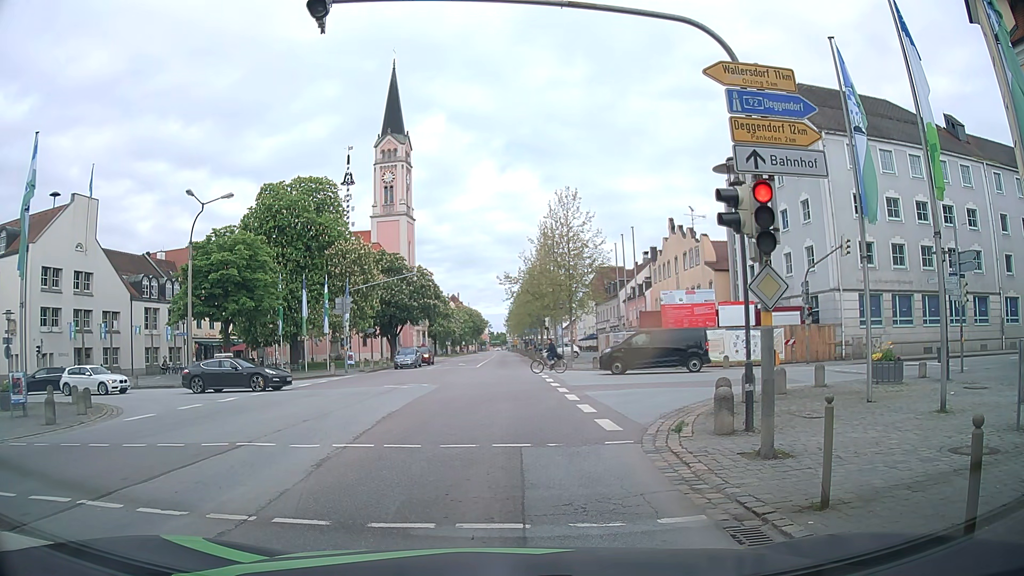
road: primary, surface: asphalt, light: Day
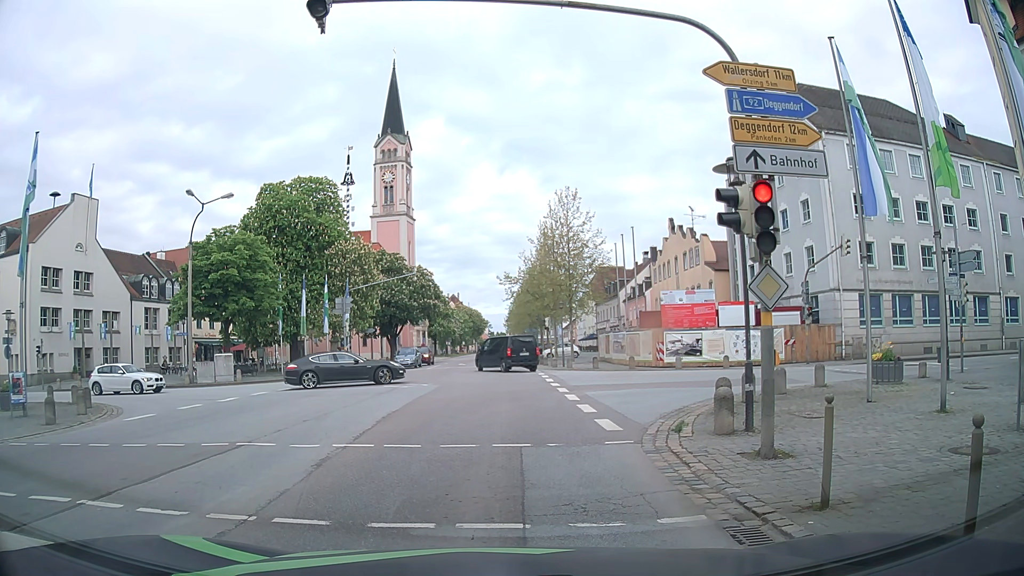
(0.0, 0.0) m; 0°
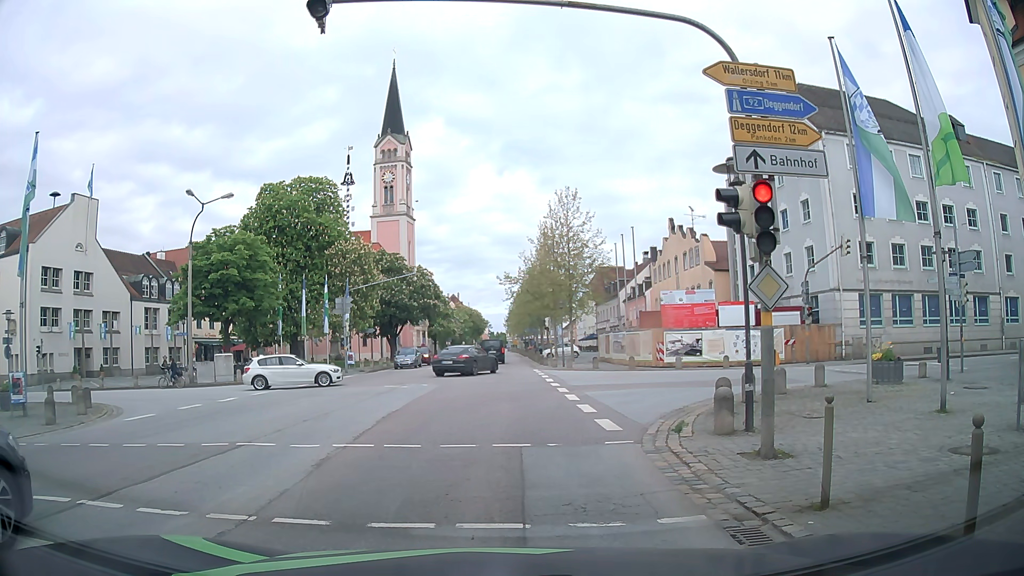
(0.0, 0.0) m; 0°
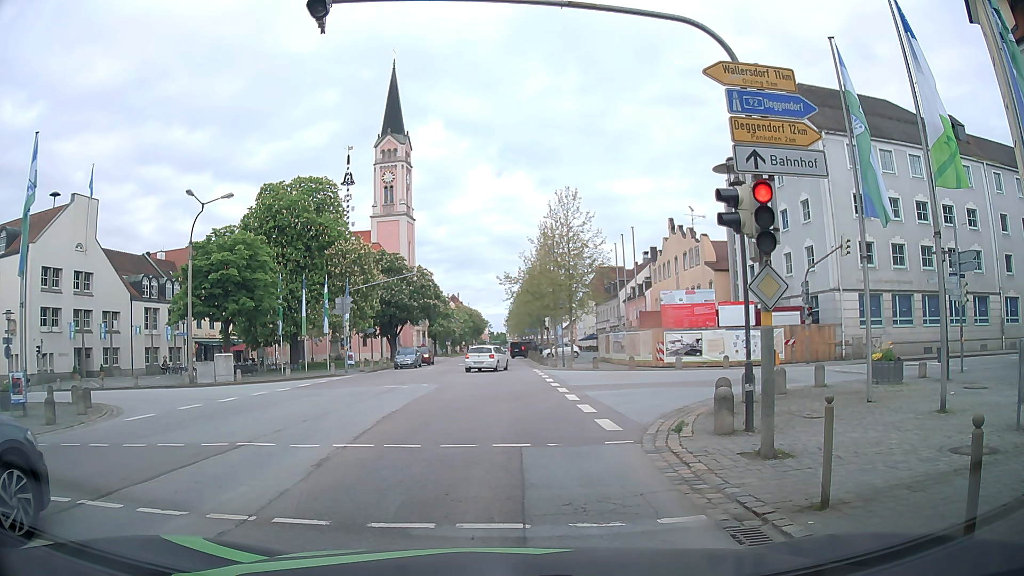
(0.0, 0.0) m; 0°
(-1, +10) (-1, +20) (-2, +30) (-3, +40) (-4, +50) (-4, +60) (-5, +70) (-6, +80) (-7, +90) (-7, +100) m
